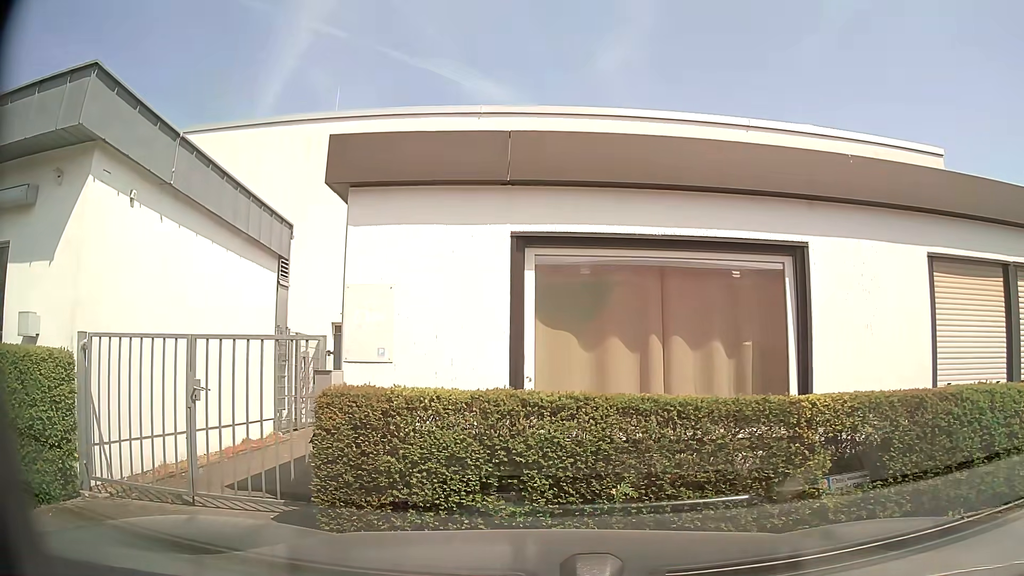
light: Day
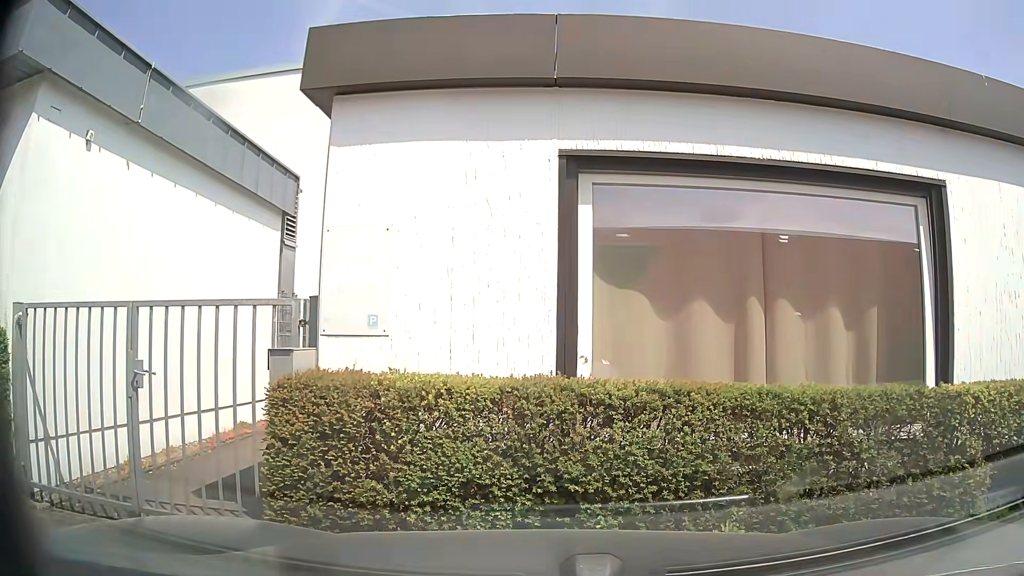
(0.0, +1.5) m; -2°
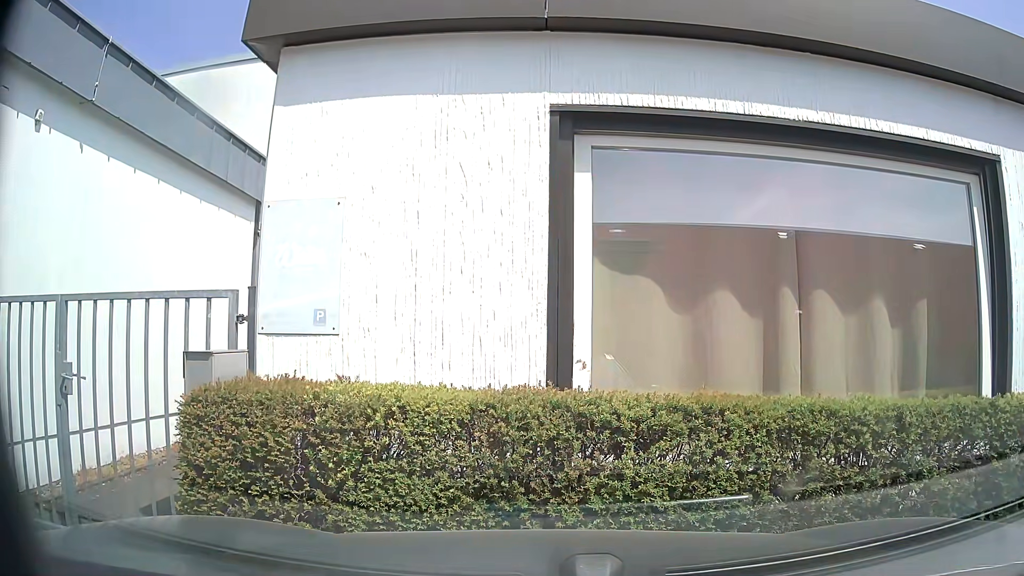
(0.0, +0.7) m; 0°
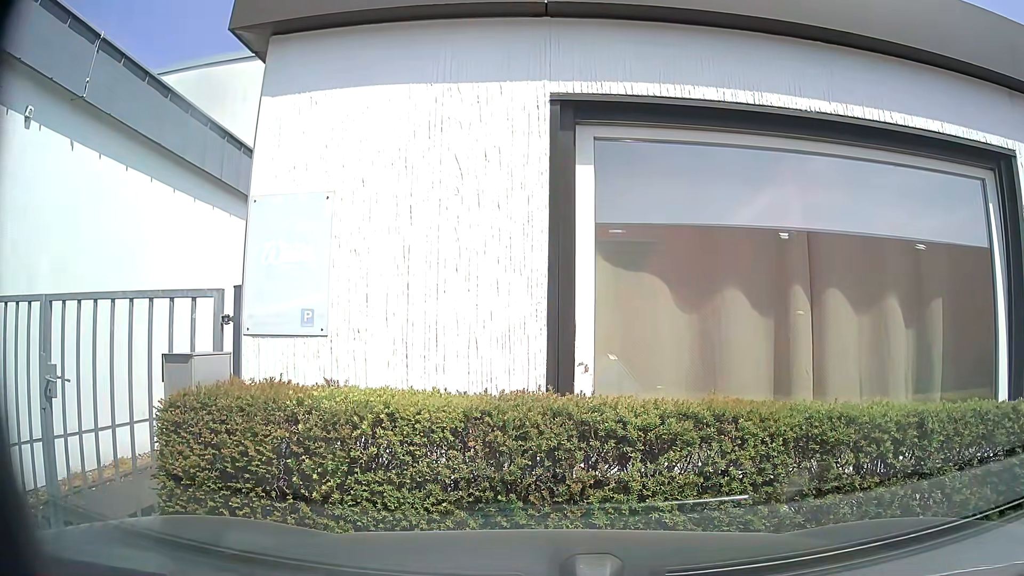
(0.0, +0.2) m; 0°
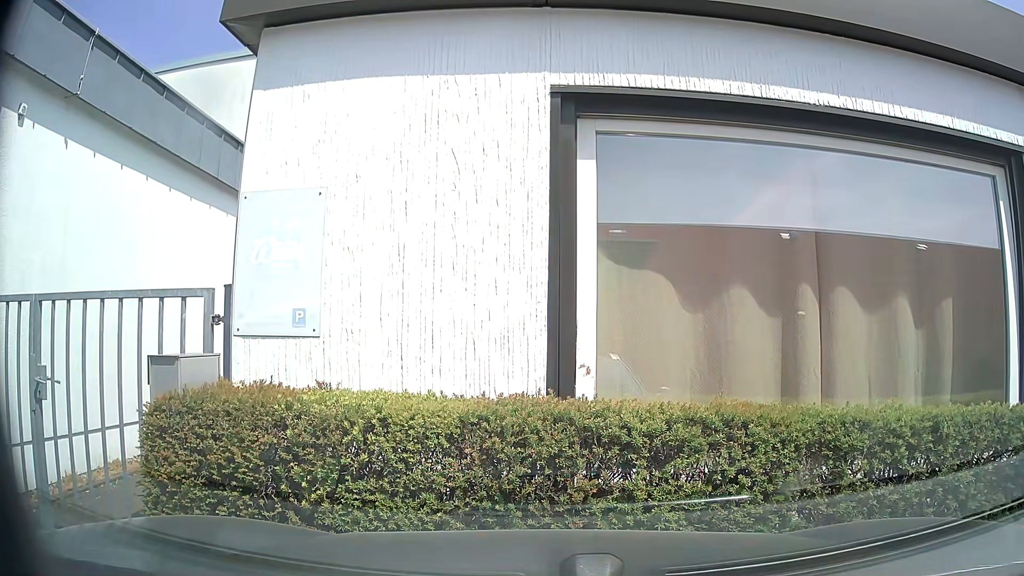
(0.0, +0.1) m; 0°
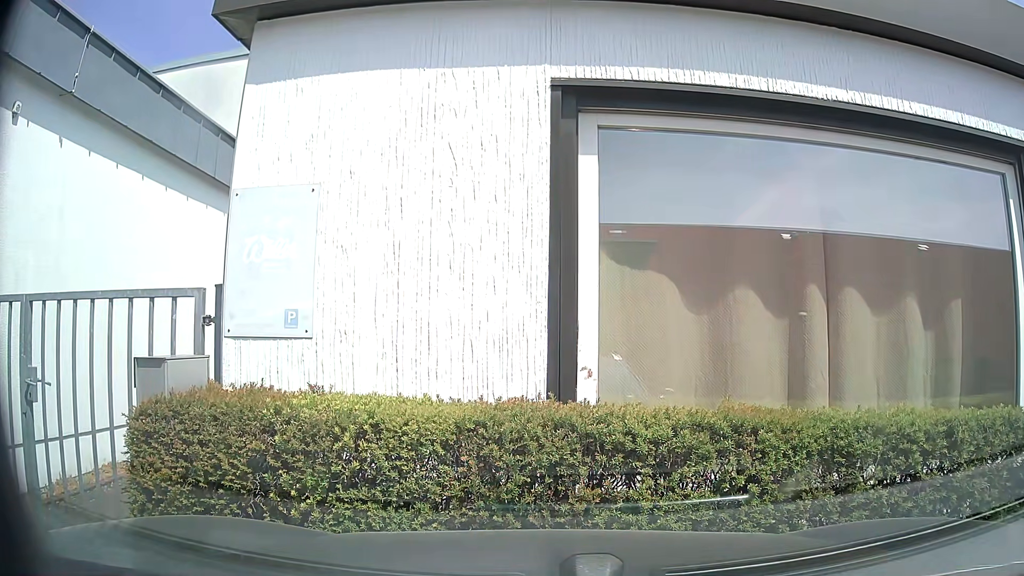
(0.0, +0.1) m; 0°
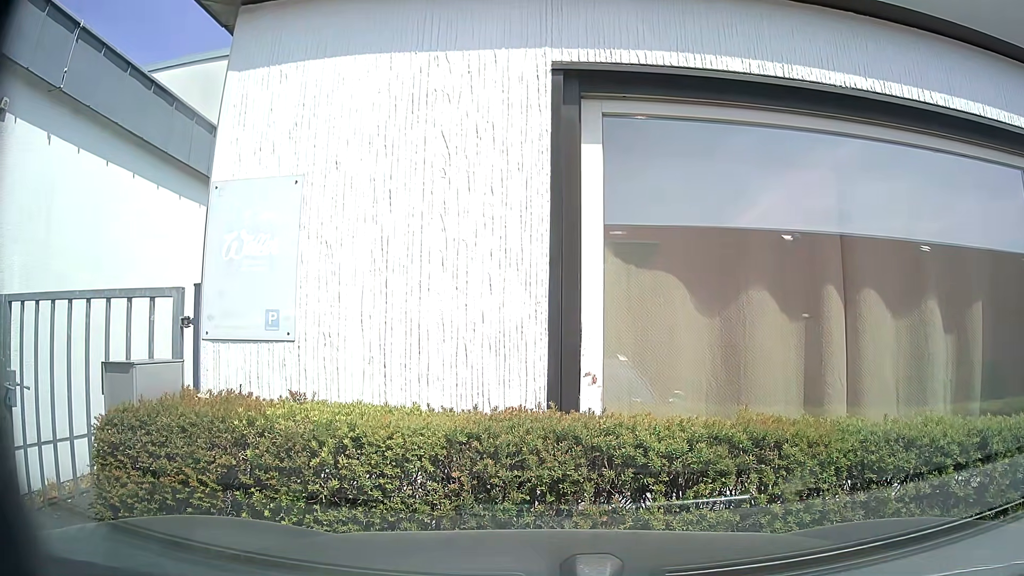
(0.0, +0.2) m; 0°
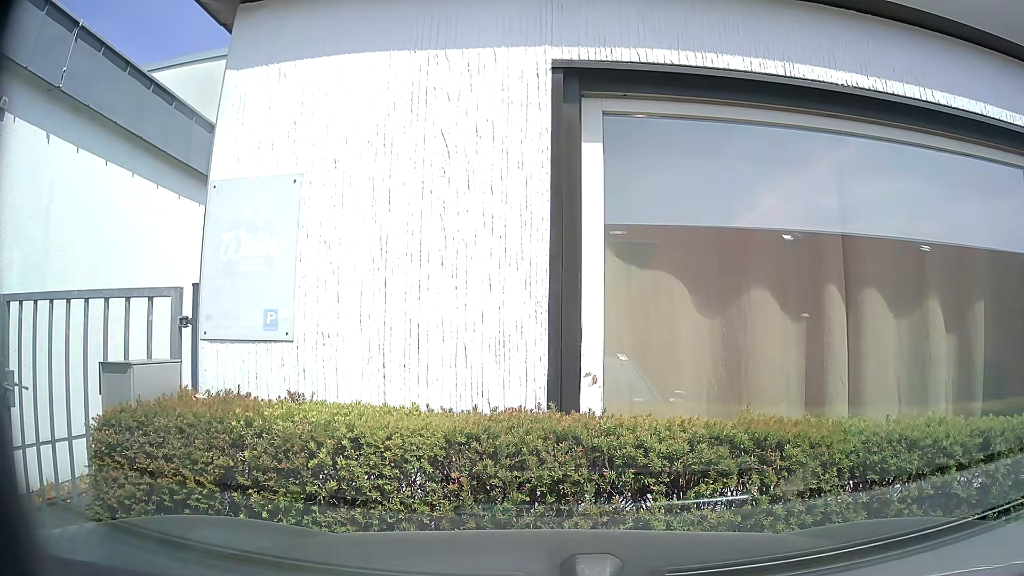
(0.0, +0.1) m; 0°
